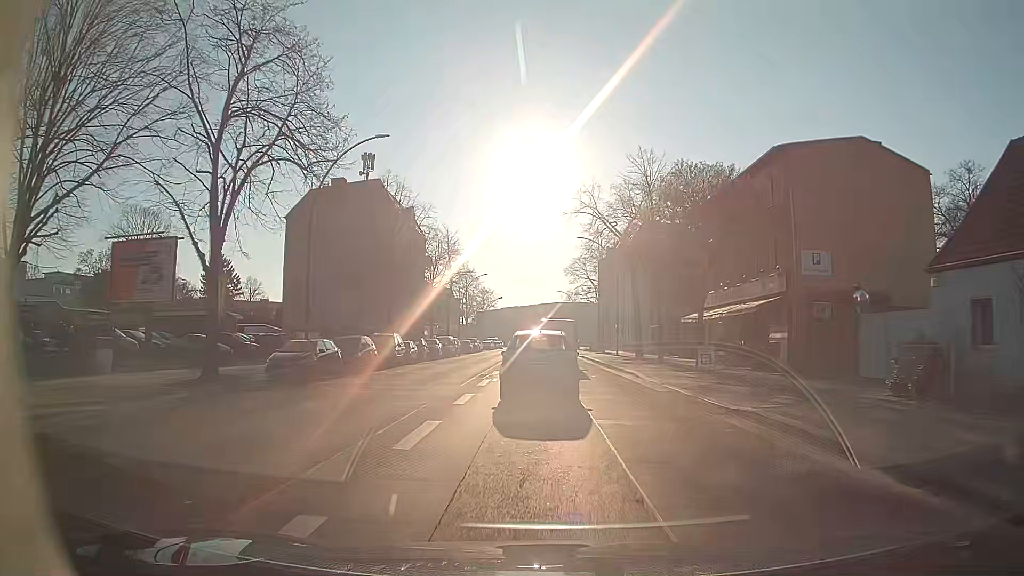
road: secondary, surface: asphalt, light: Day
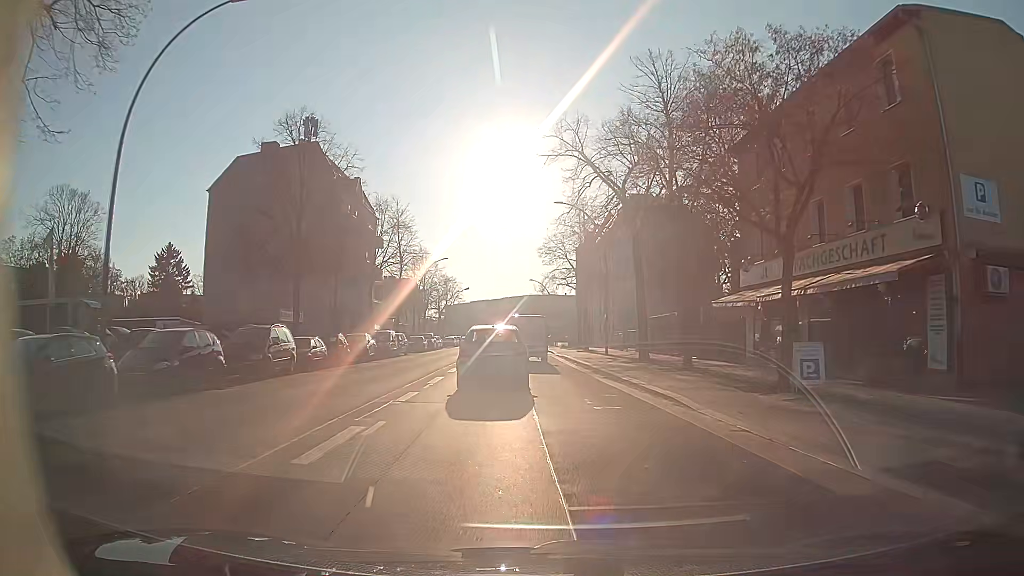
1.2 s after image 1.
(+0.2, +13.5) m; +2°
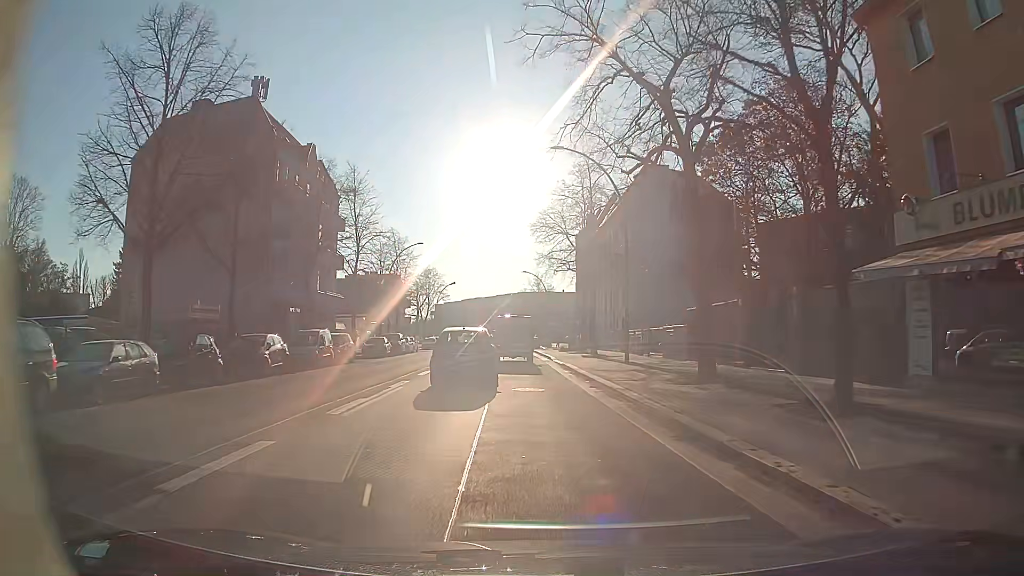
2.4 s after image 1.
(+0.1, +13.6) m; 0°
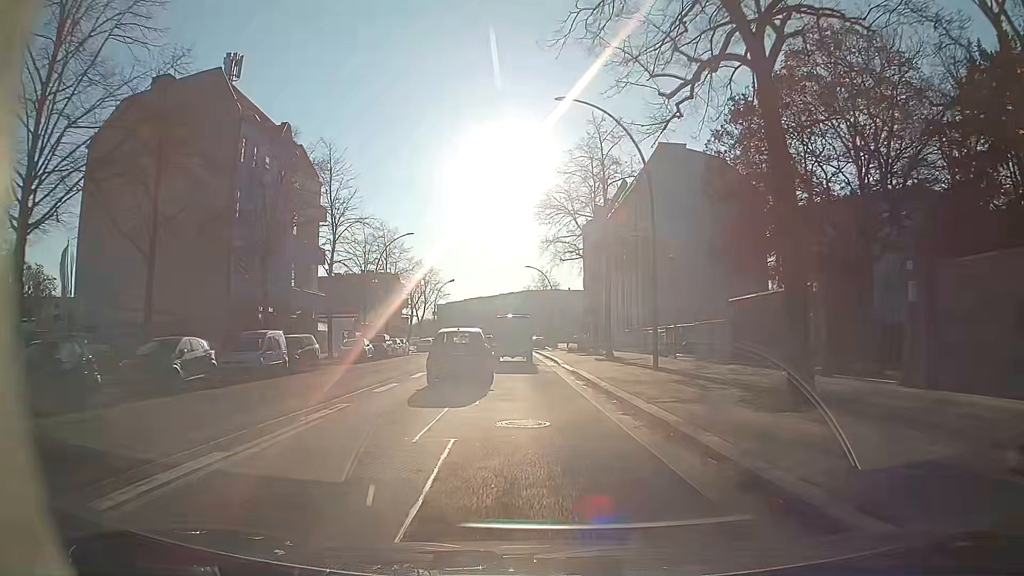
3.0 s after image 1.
(0.0, +6.9) m; +1°
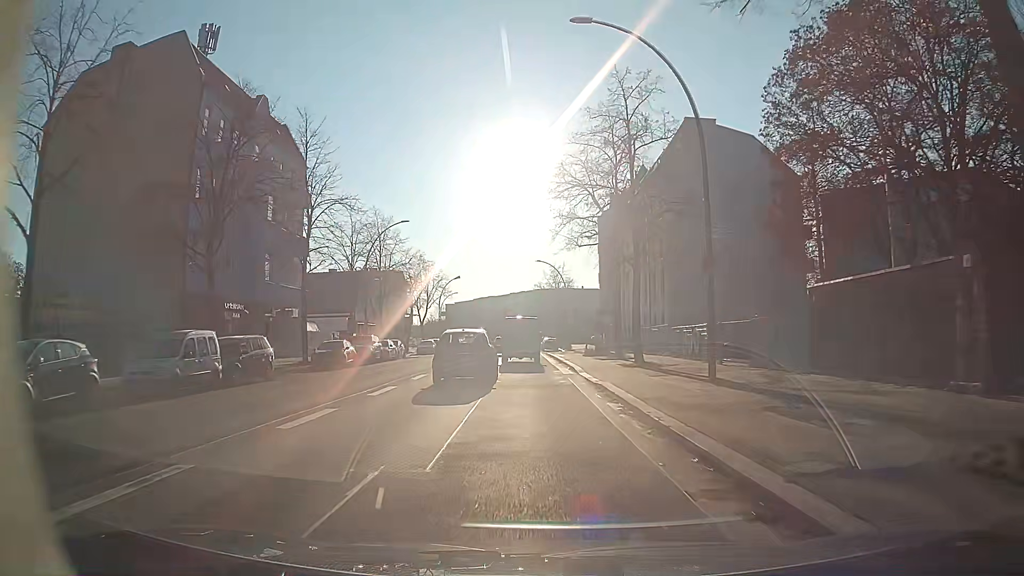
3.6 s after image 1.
(-0.2, +6.9) m; -1°
